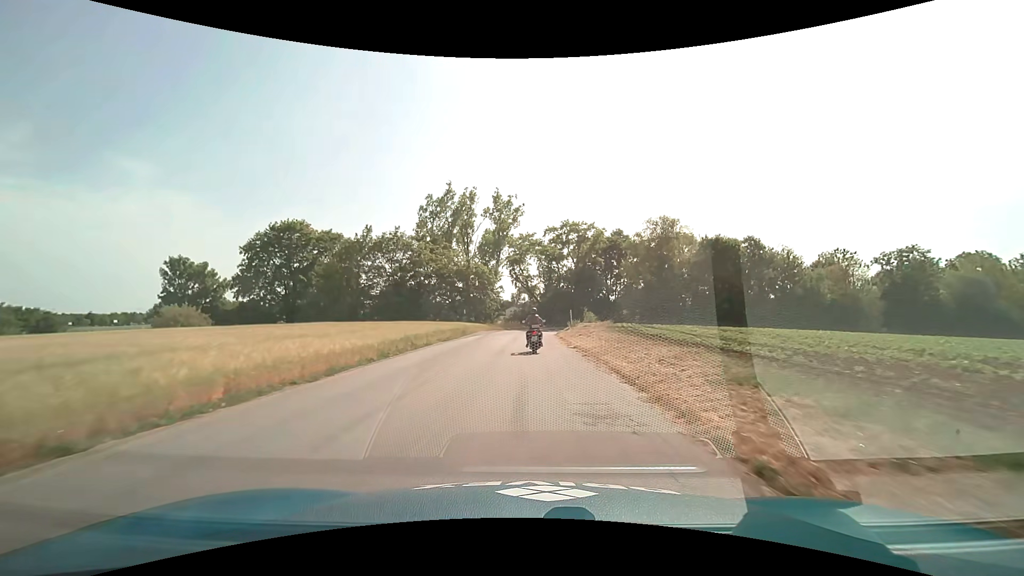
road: service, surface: asphalt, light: Day
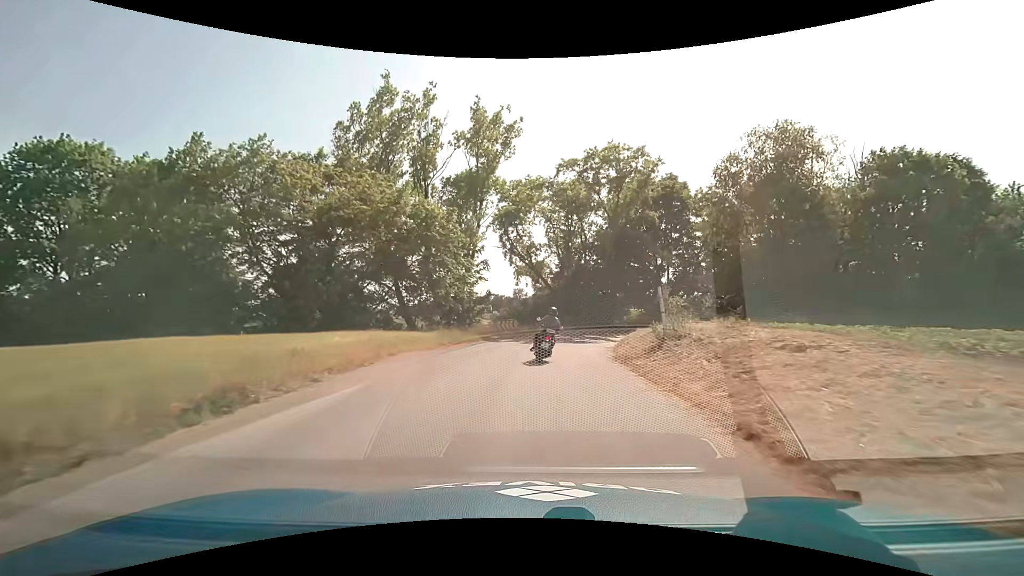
(-0.1, +28.7) m; -1°
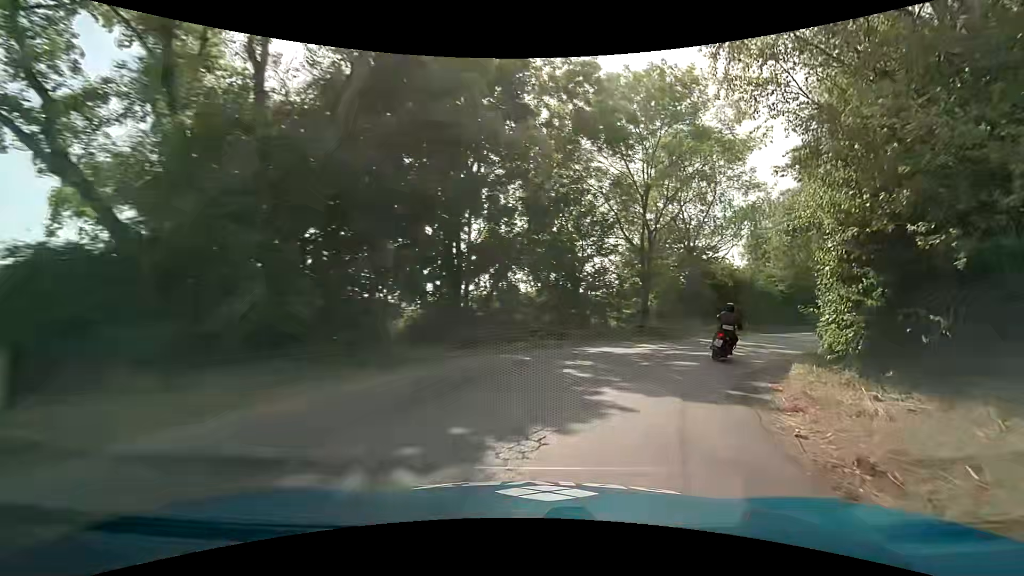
(+3.9, +29.0) m; +28°
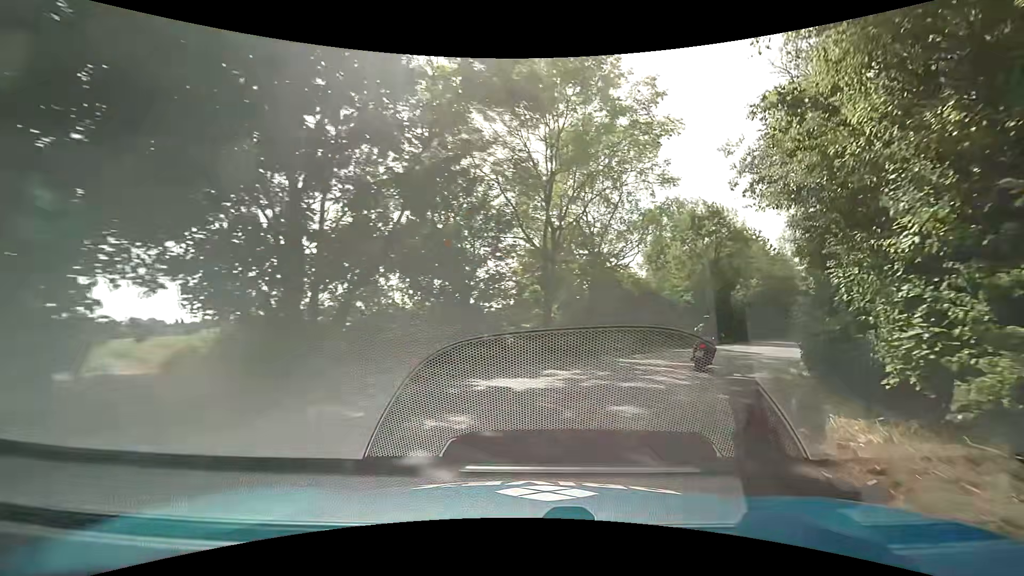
(+0.6, +5.8) m; +13°
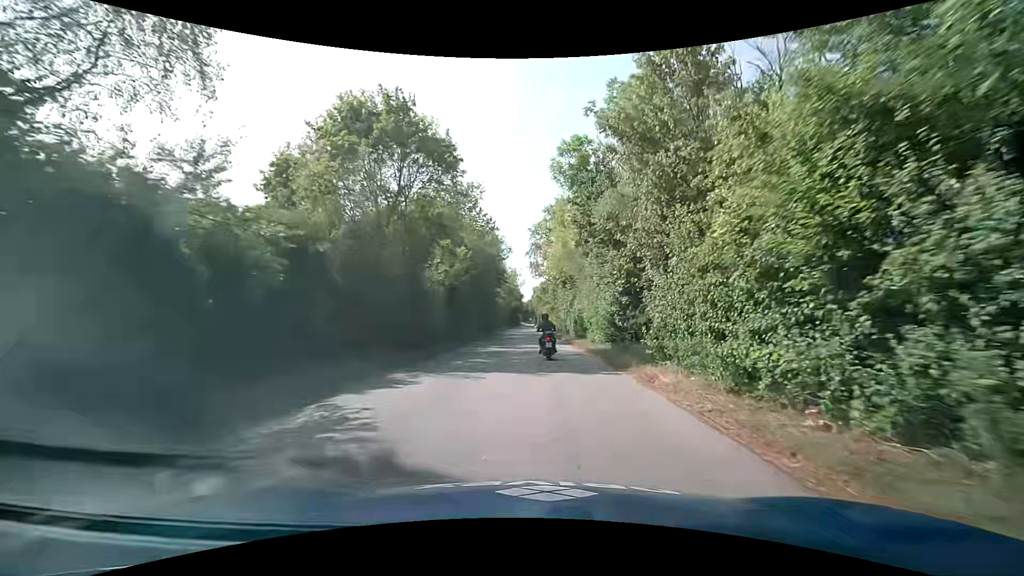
(+8.5, +23.6) m; +33°
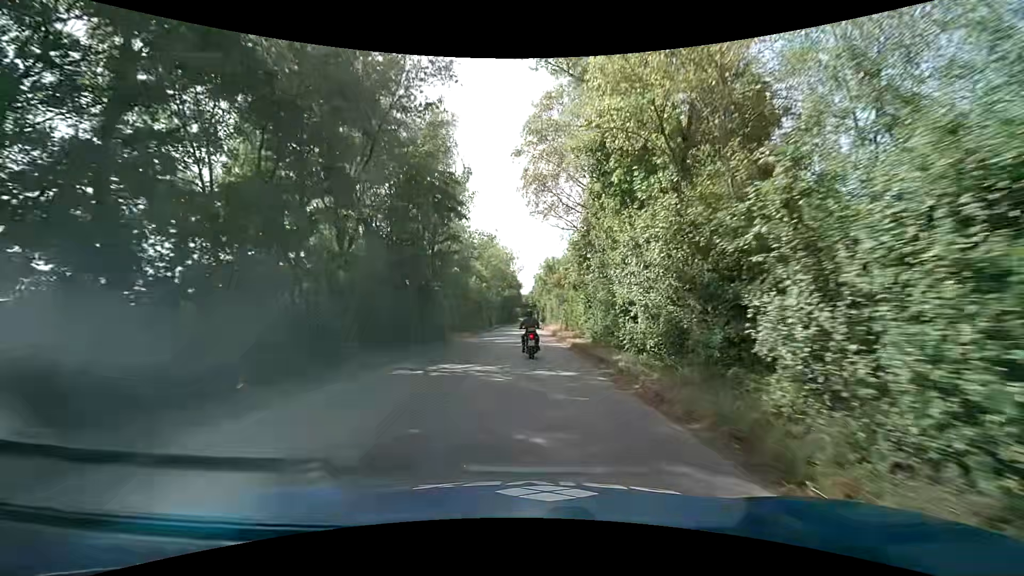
(+0.8, +35.7) m; 0°
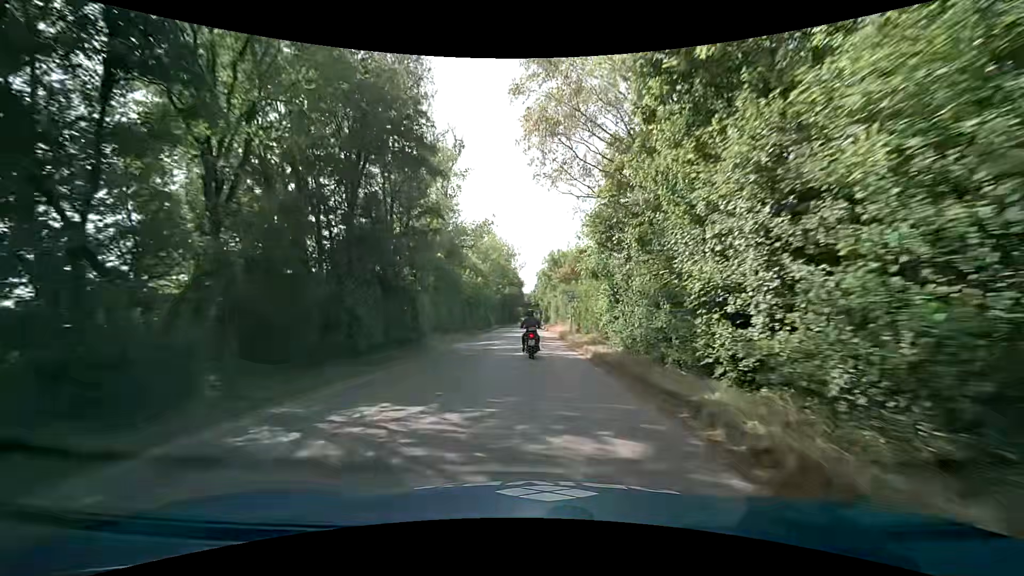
(0.0, +7.2) m; +1°
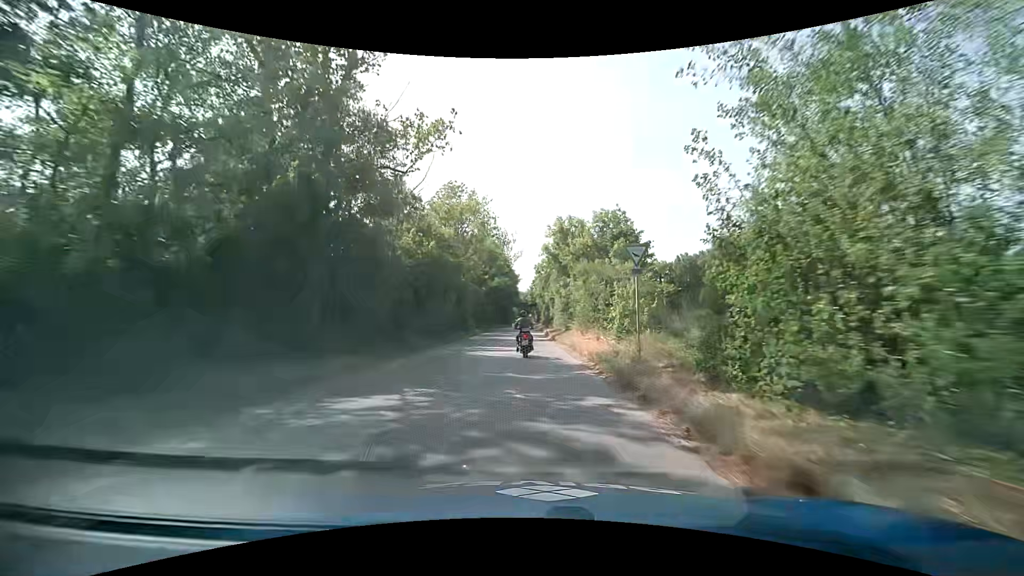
(-0.3, +21.7) m; -1°
(0, +10) (0, +20) (0, +30) (0, +40) (0, +50) (0, +60) (0, +70) (0, +80) (0, +90) (0, +100) m
